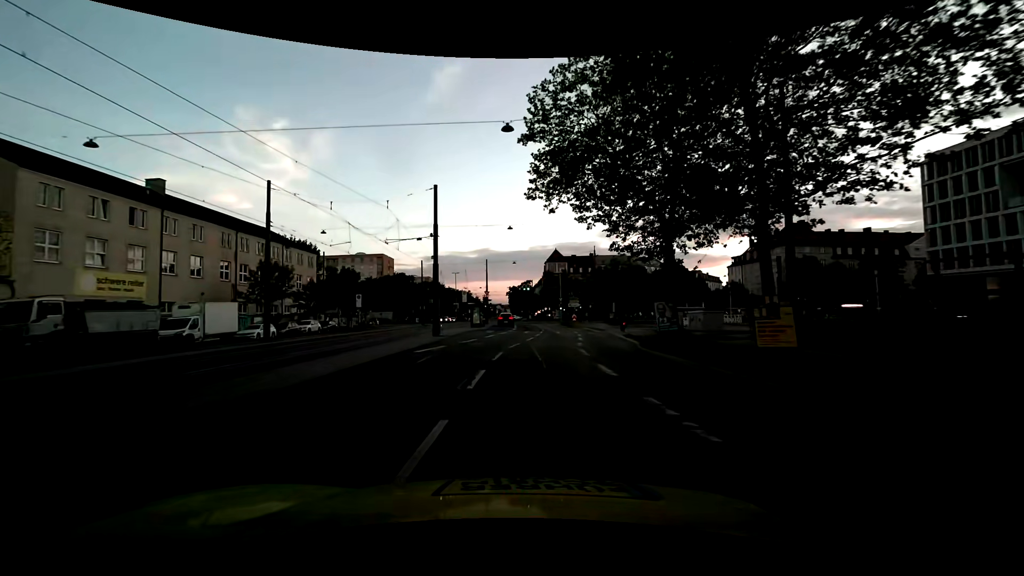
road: secondary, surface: asphalt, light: Day
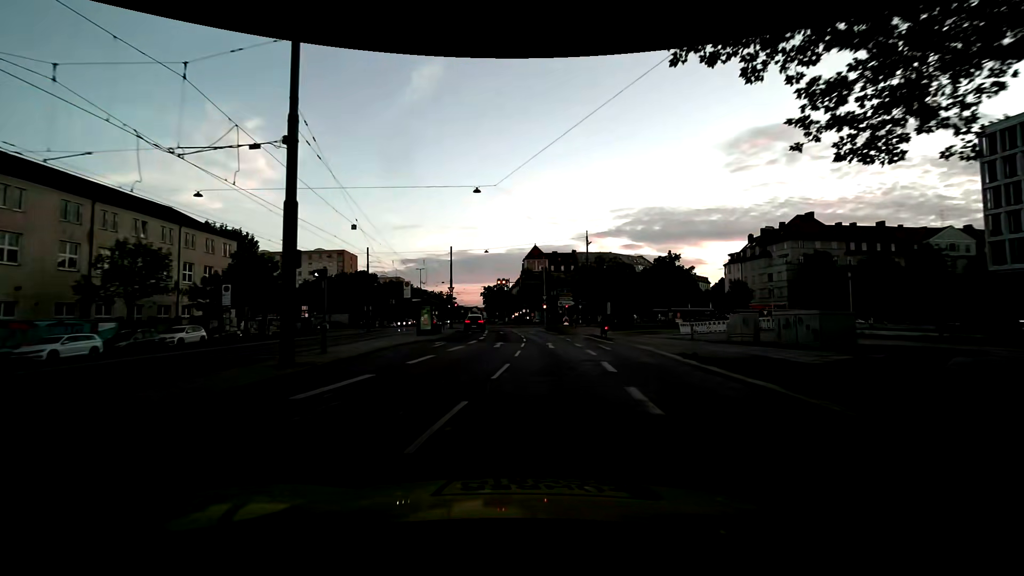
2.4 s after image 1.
(+0.3, +16.5) m; +2°
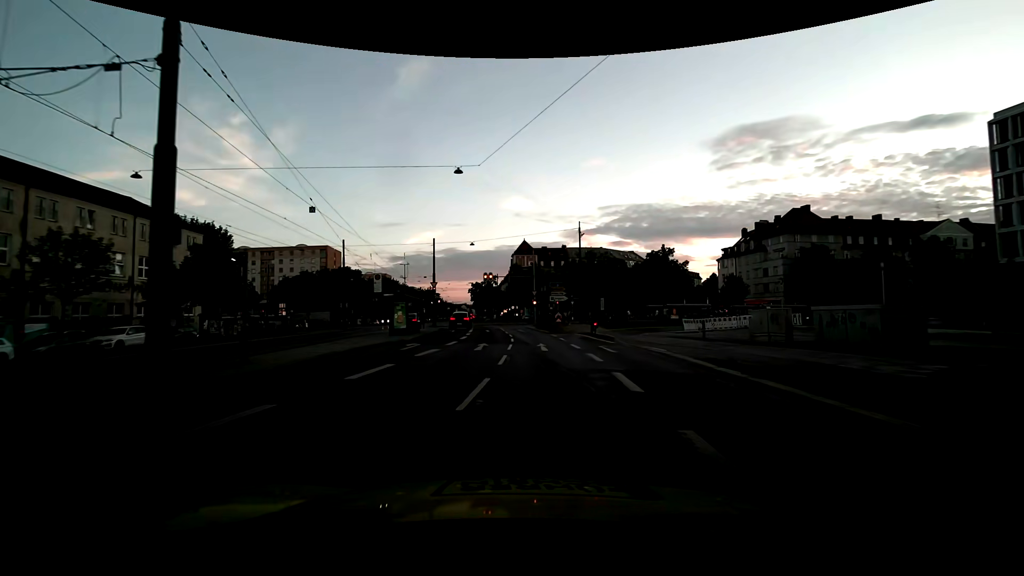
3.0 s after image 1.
(+0.1, +4.1) m; +2°
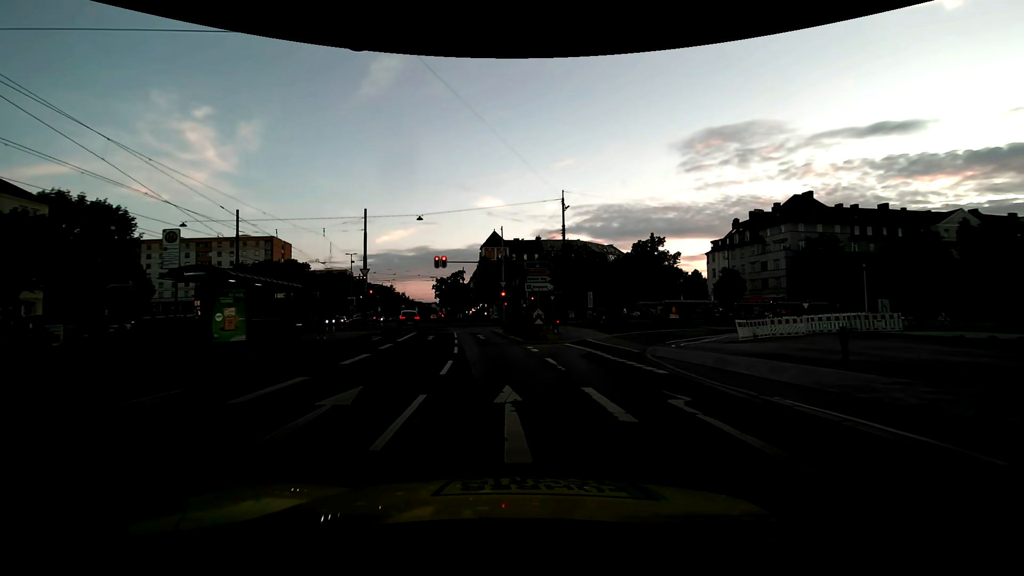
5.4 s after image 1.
(+0.5, +14.7) m; +3°
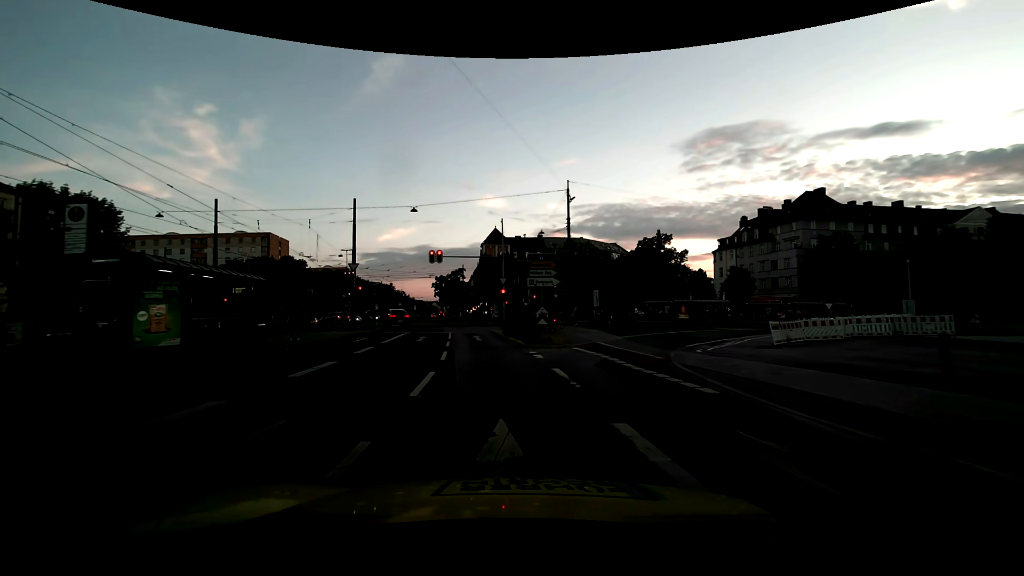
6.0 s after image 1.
(0.0, +3.0) m; 0°
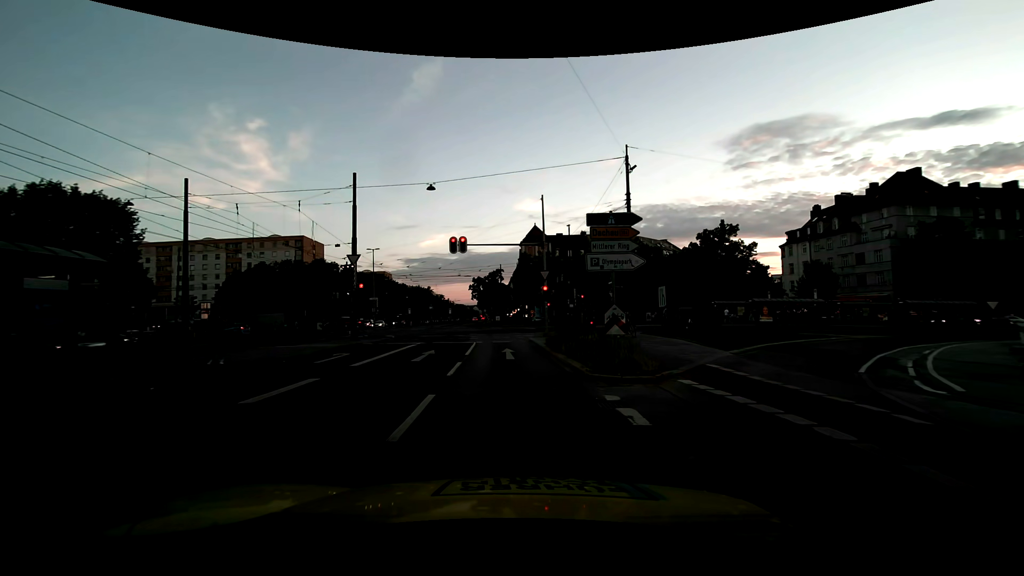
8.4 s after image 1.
(-0.1, +8.8) m; -4°
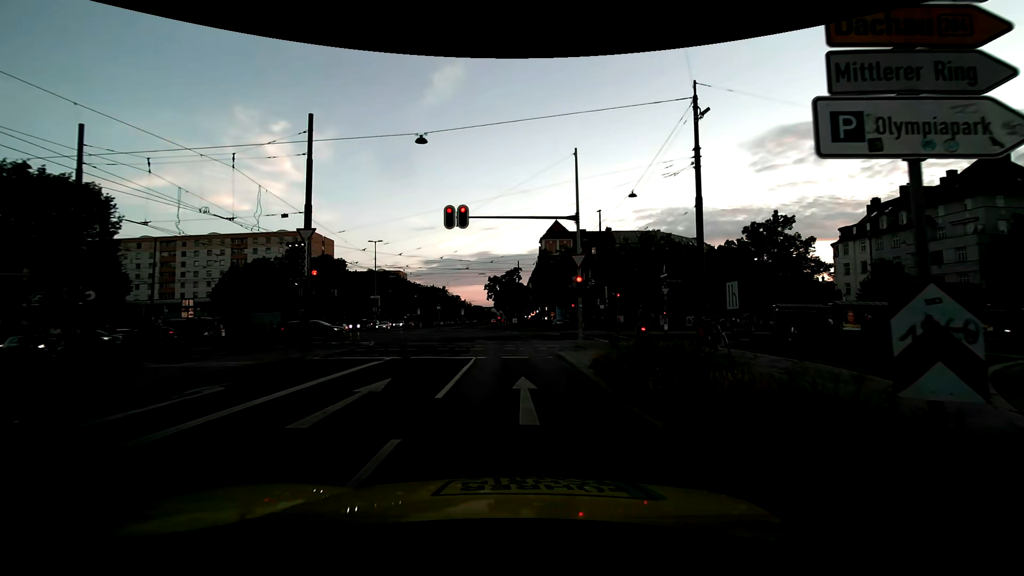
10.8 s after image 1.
(-0.2, +9.3) m; -3°
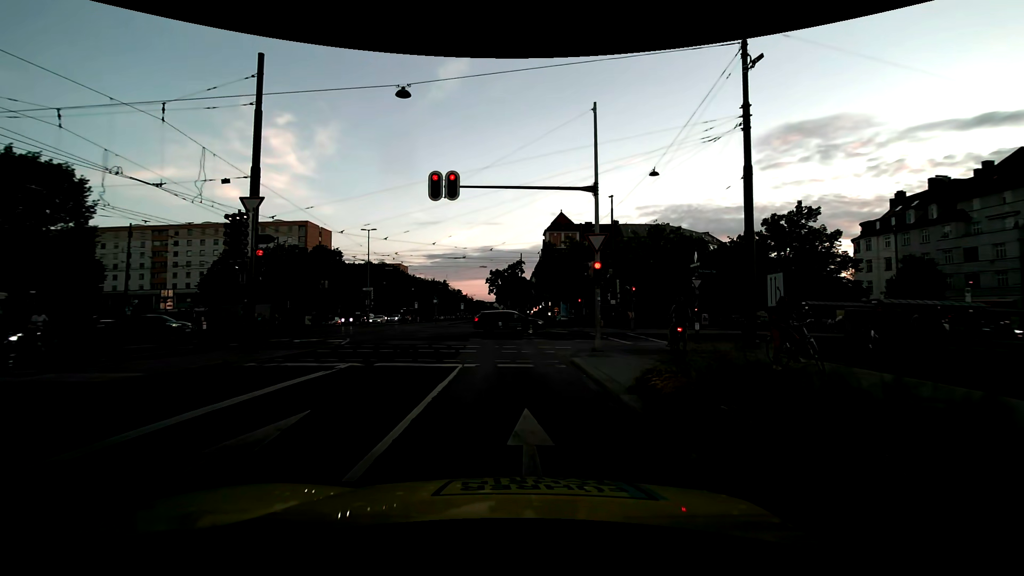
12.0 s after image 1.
(0.0, +4.4) m; -2°
